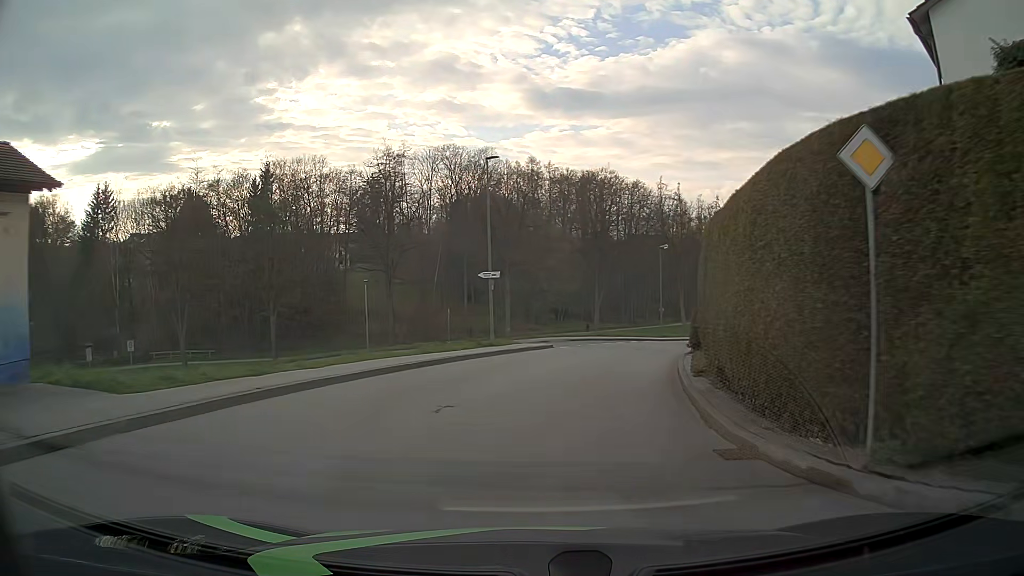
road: unclassified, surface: asphalt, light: Day
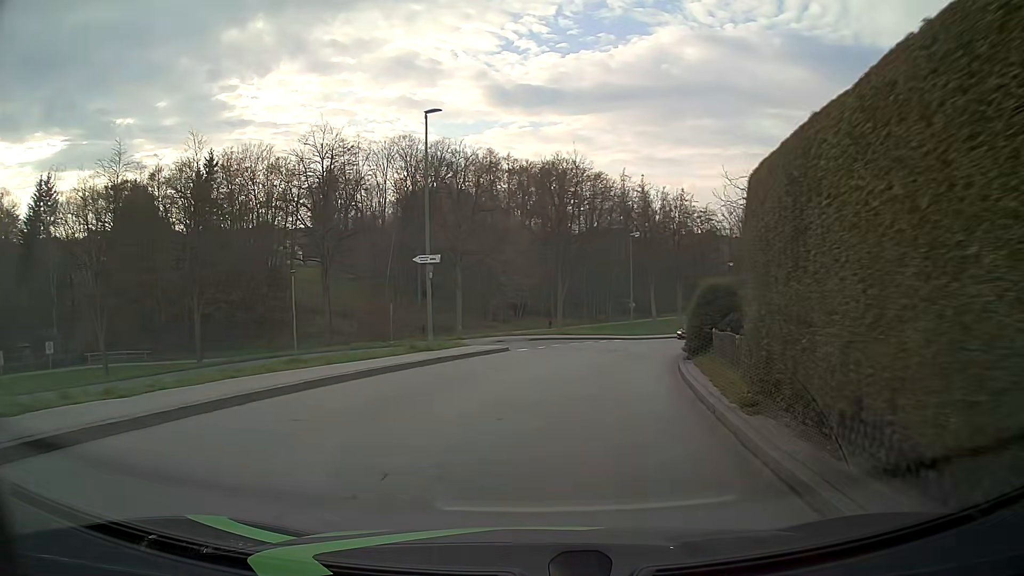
(+0.2, +6.2) m; +3°
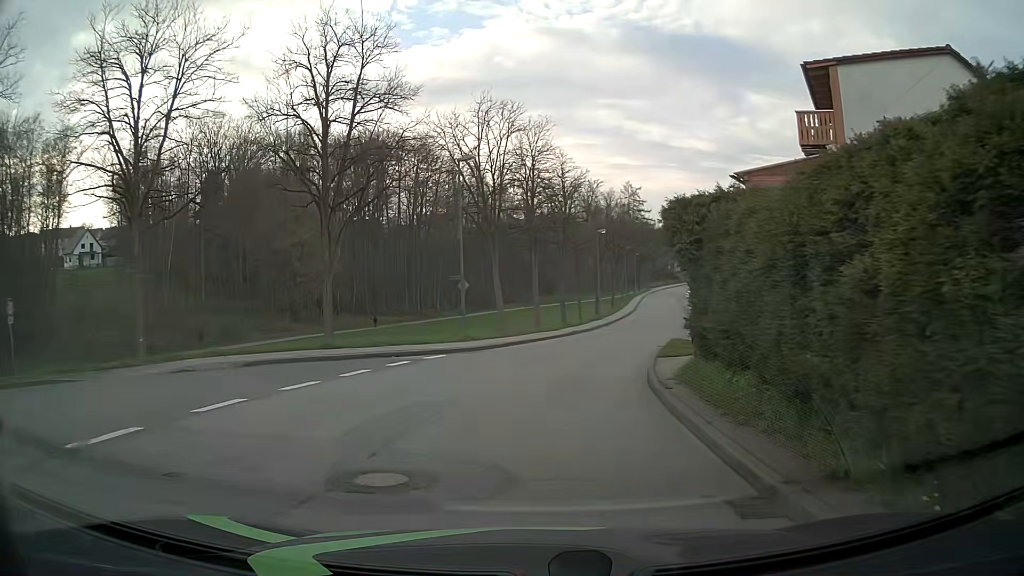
(+2.9, +23.0) m; +14°
